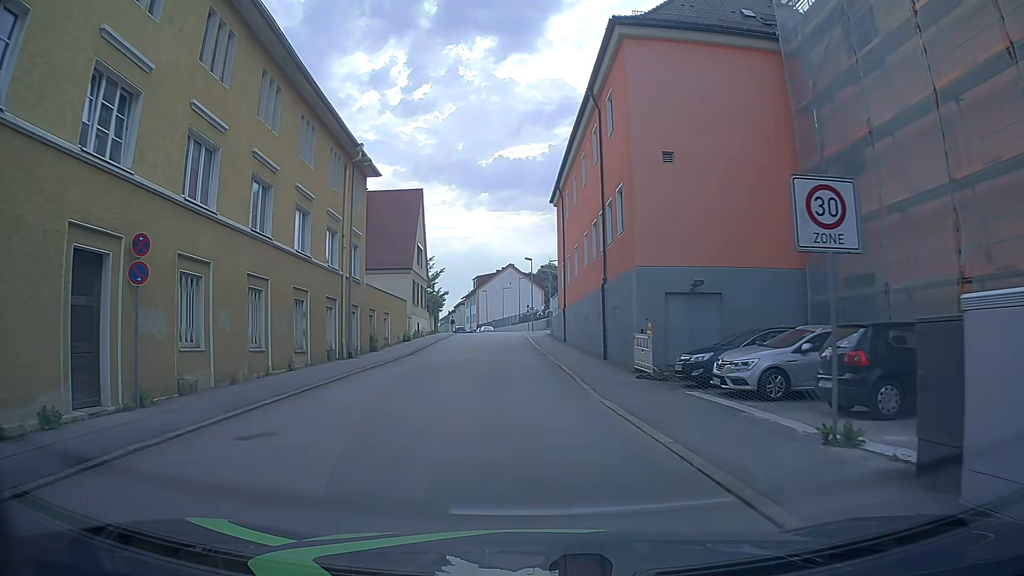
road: residential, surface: asphalt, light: Day
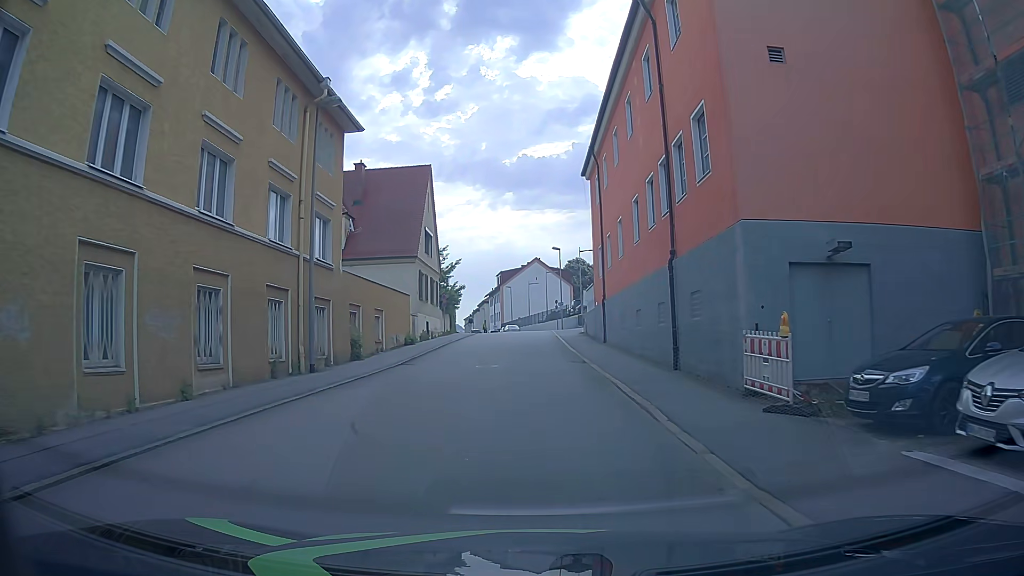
(-0.2, +8.1) m; -1°
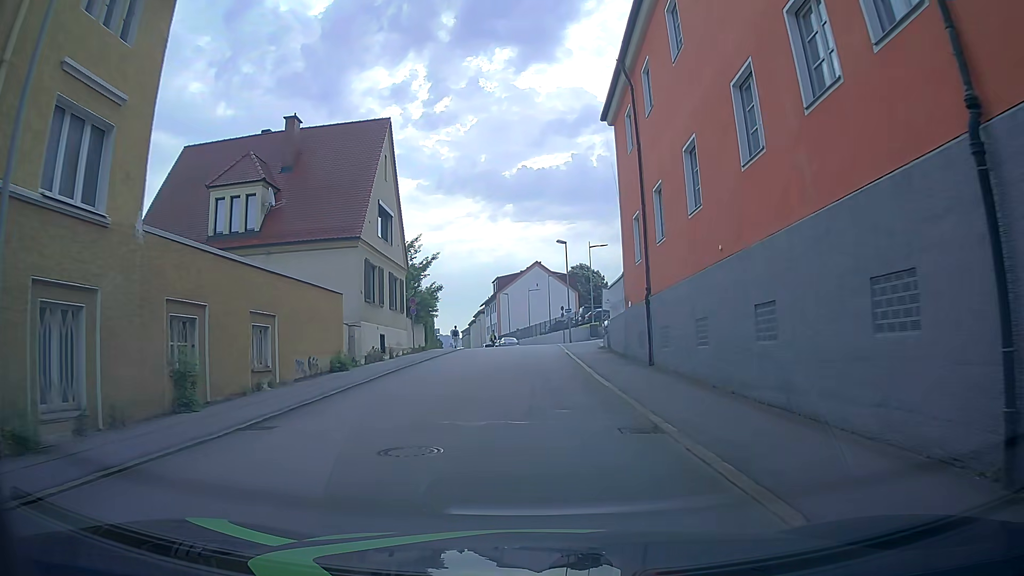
(-0.2, +12.9) m; -2°
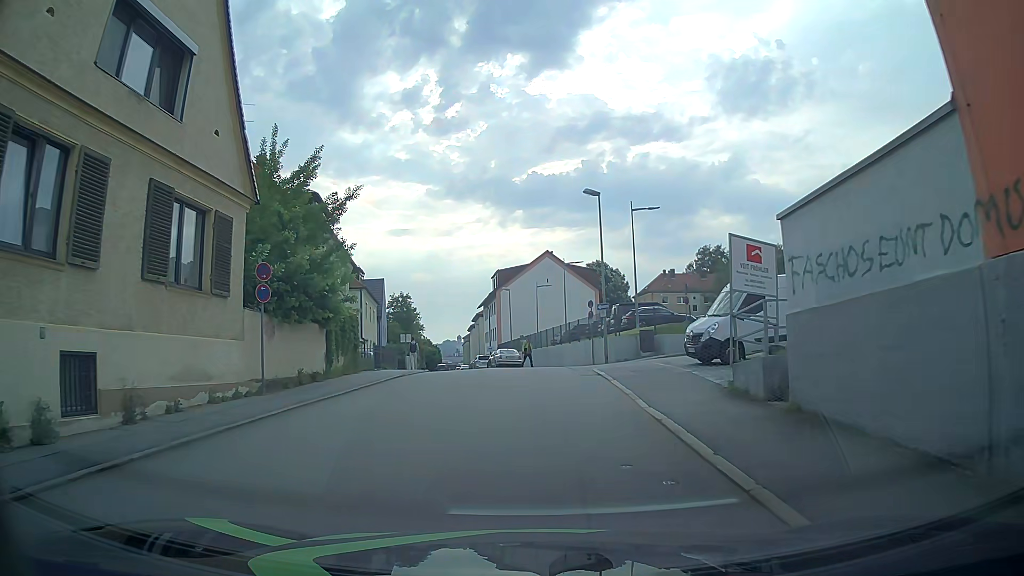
(+0.3, +21.3) m; +1°
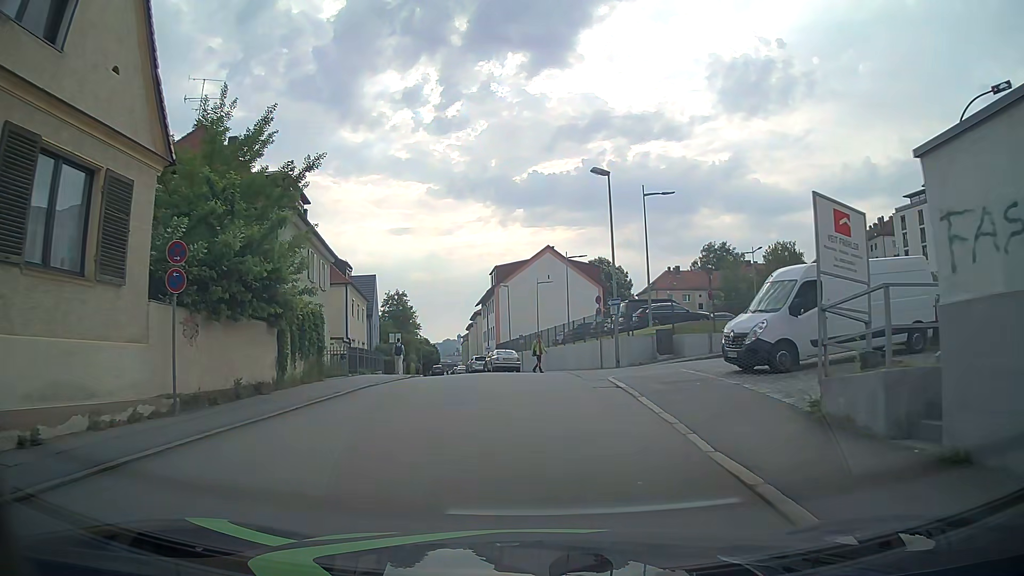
(0.0, +4.1) m; 0°
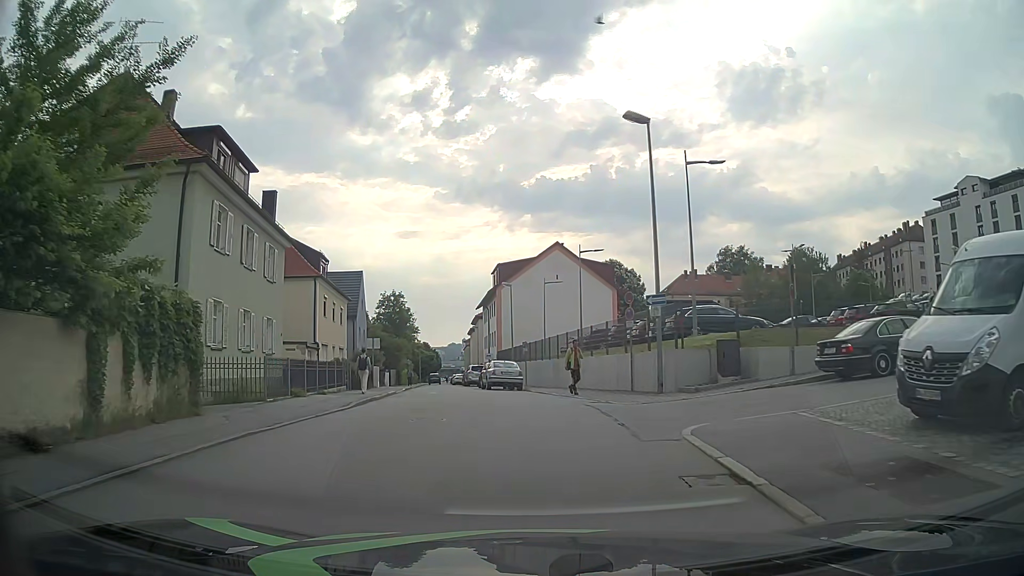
(-0.1, +8.2) m; -1°
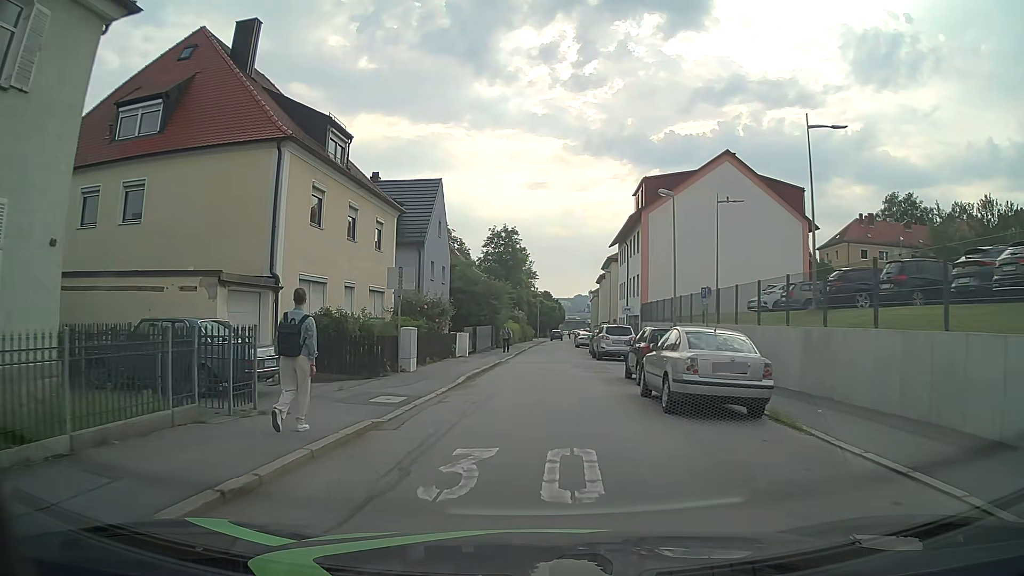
(-2.1, +21.4) m; -12°
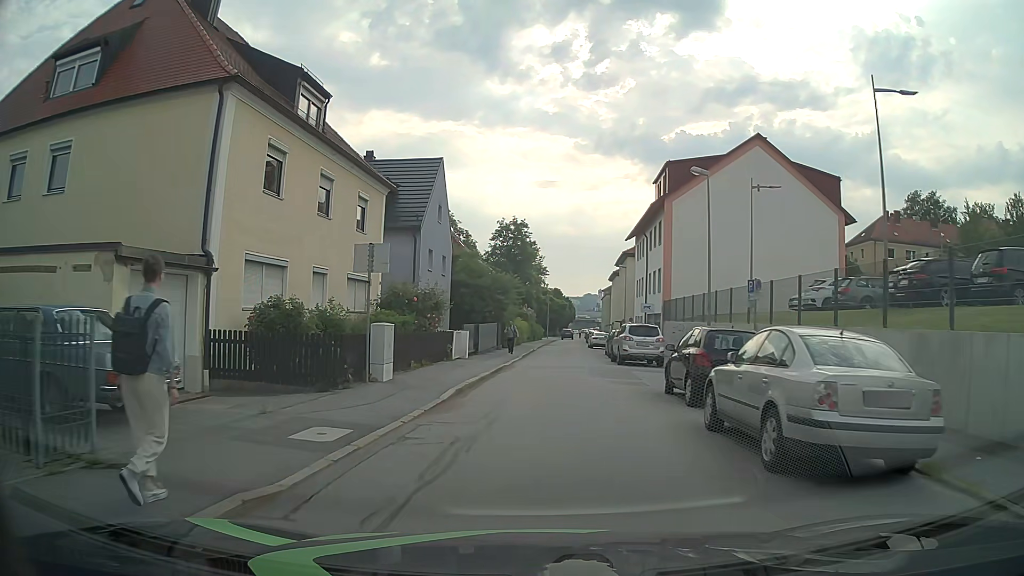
(0.0, +4.7) m; -1°
(0, +10) (0, +20) (+1, +30) (+2, +40) (+2, +50) (+3, +60) (+3, +70) (+4, +80) (+5, +90) (+6, +100) m
